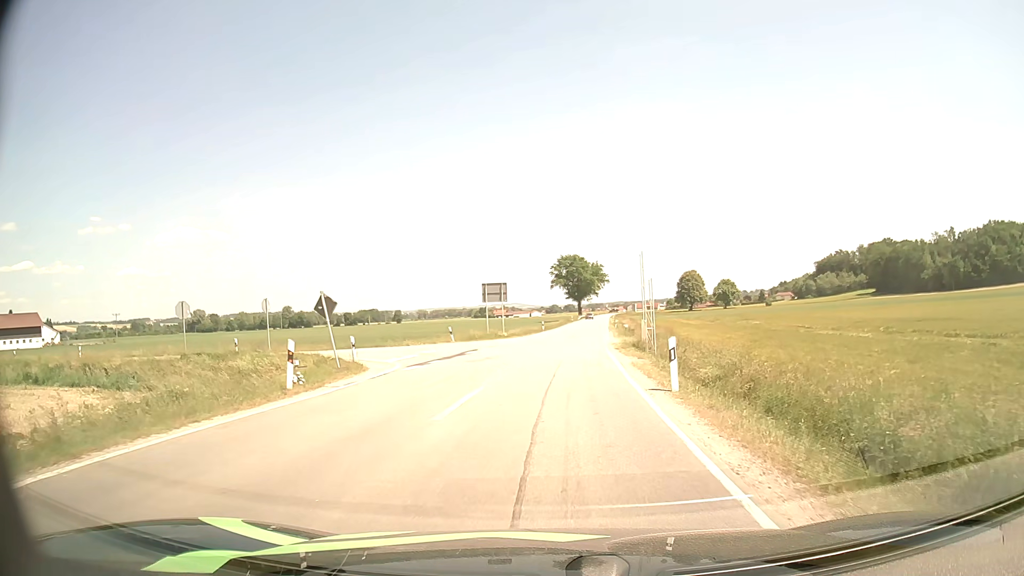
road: secondary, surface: asphalt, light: Day
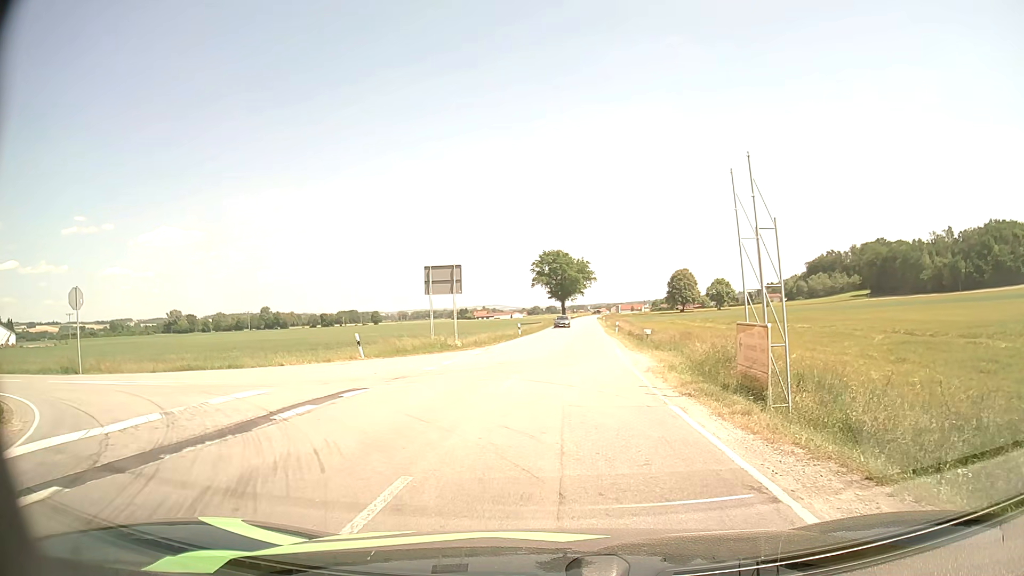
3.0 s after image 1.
(+0.3, +17.8) m; +2°
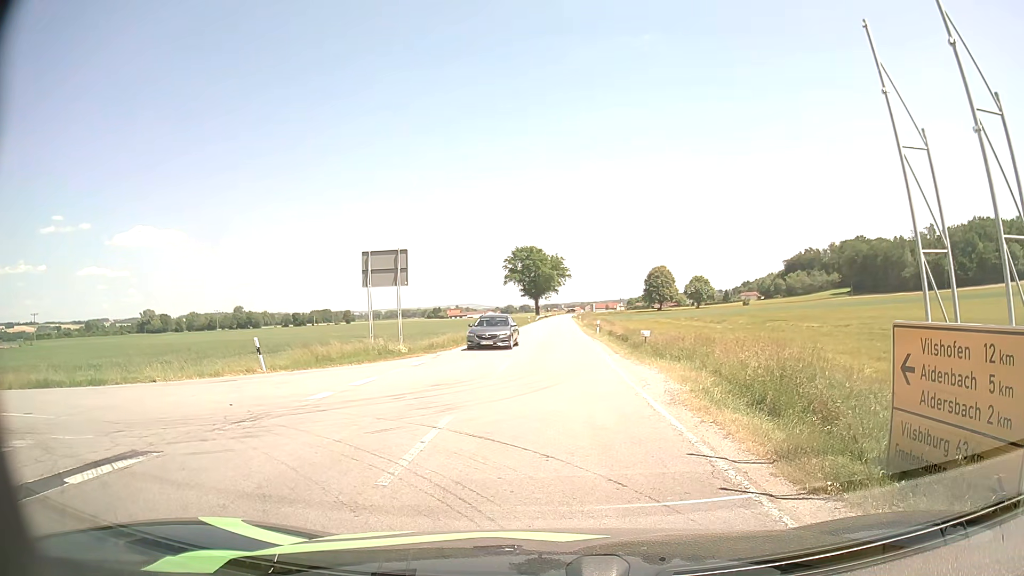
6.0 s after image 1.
(+0.1, +6.8) m; +2°
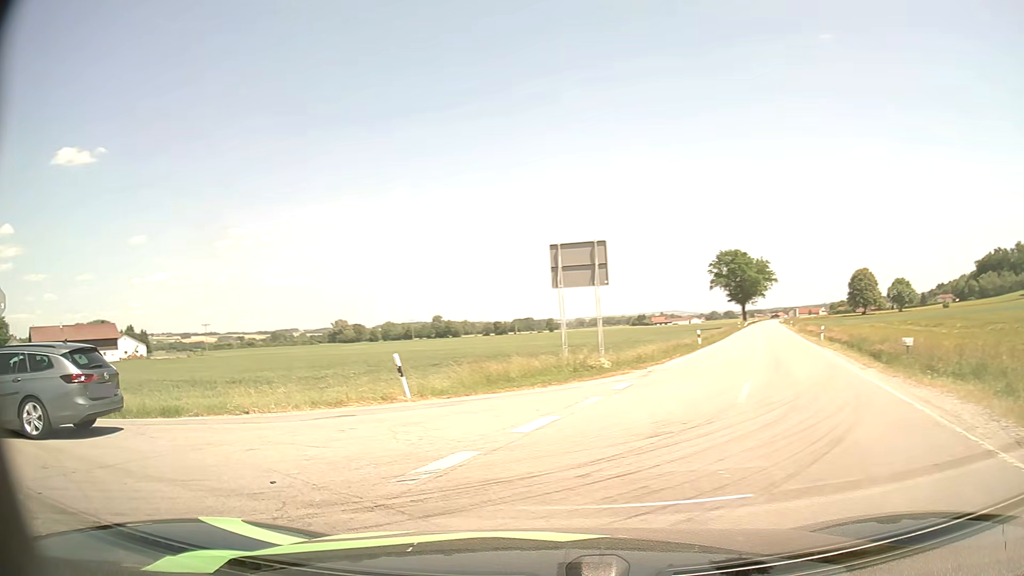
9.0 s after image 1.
(-0.5, +5.8) m; -17°
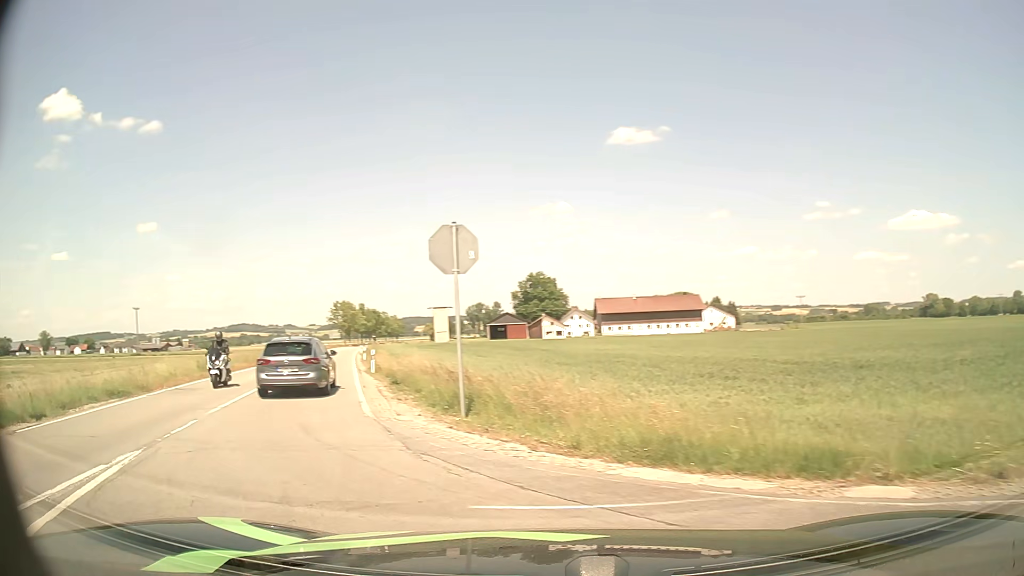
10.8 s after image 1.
(-3.7, +7.4) m; -52°
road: tertiary
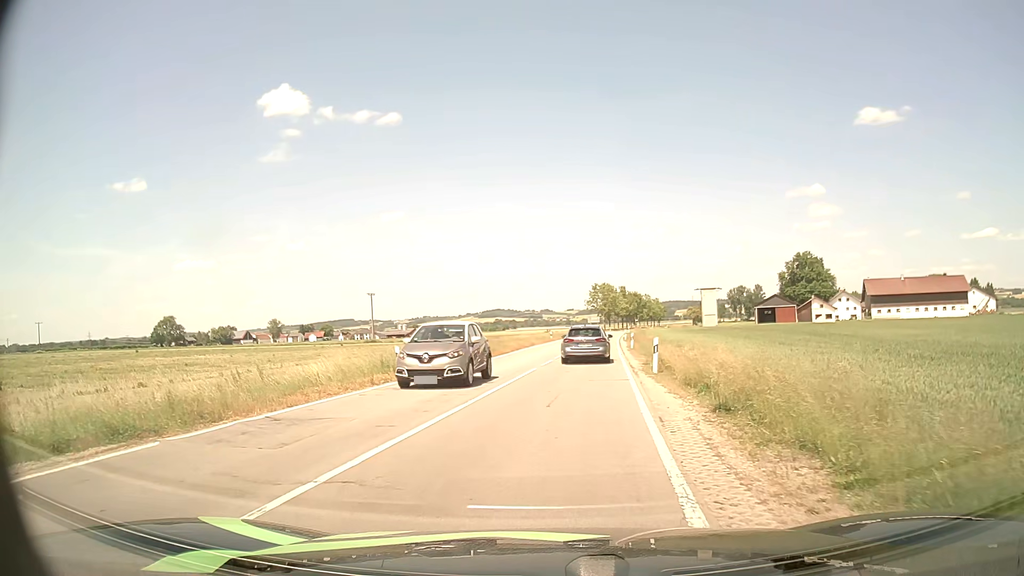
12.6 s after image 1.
(-2.8, +10.8) m; -21°
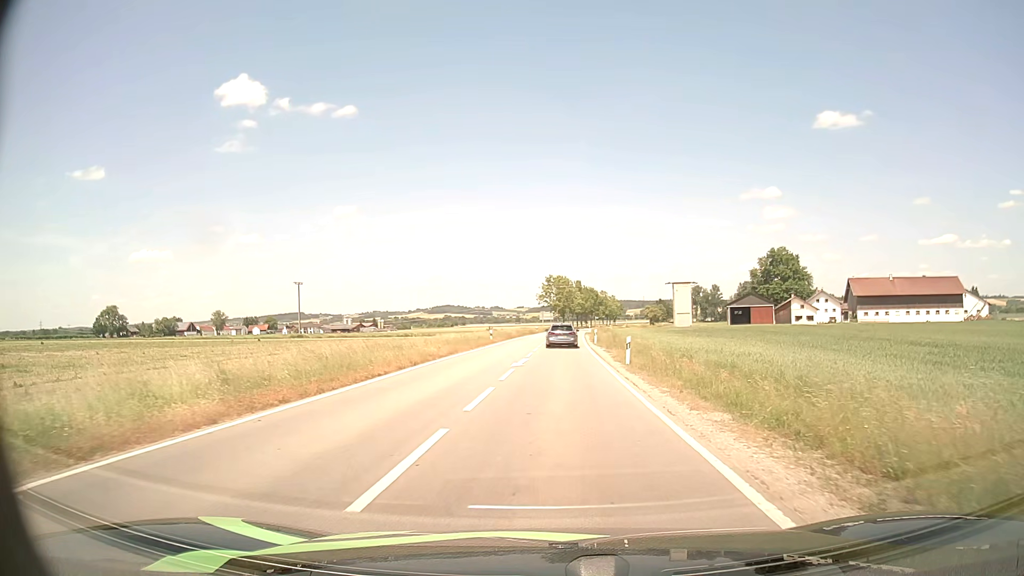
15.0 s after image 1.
(+0.7, +20.7) m; +4°
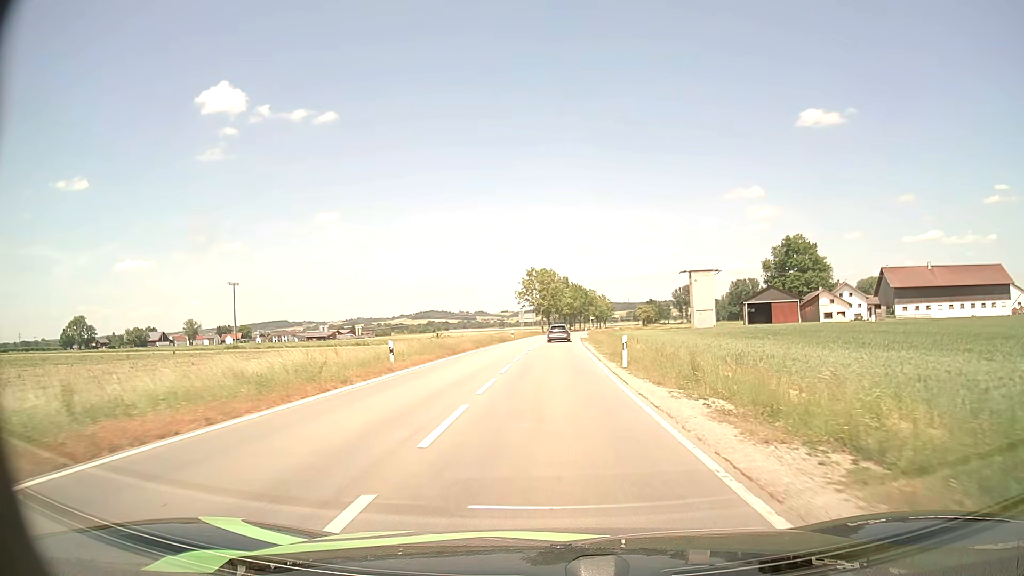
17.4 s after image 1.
(+0.4, +28.1) m; +1°
(0, +10) (0, +20) (0, +30) (0, +40) (0, +50) (+1, +60) (+1, +70) (+1, +80) (+2, +90) (+3, +100) m
